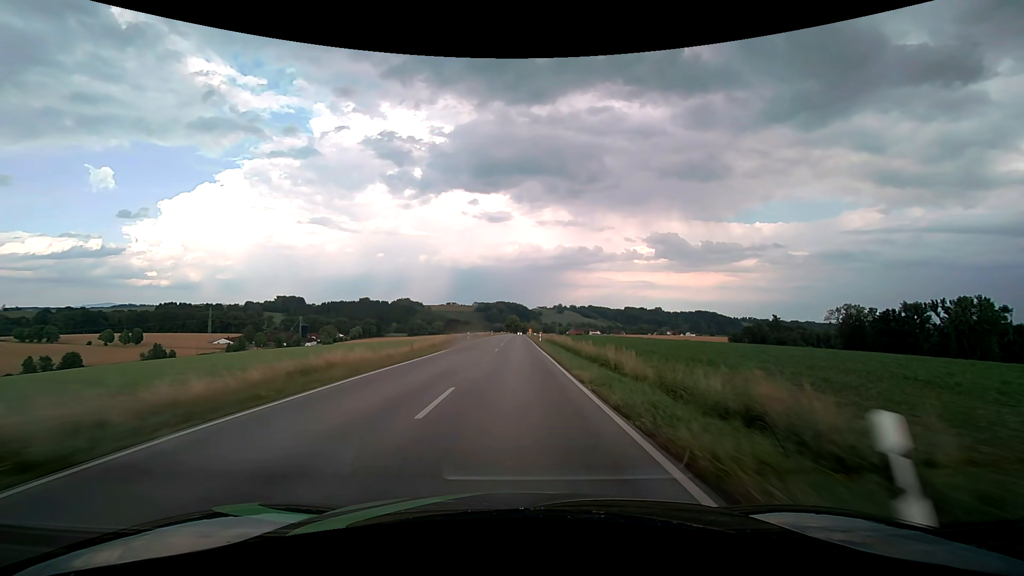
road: secondary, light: Day
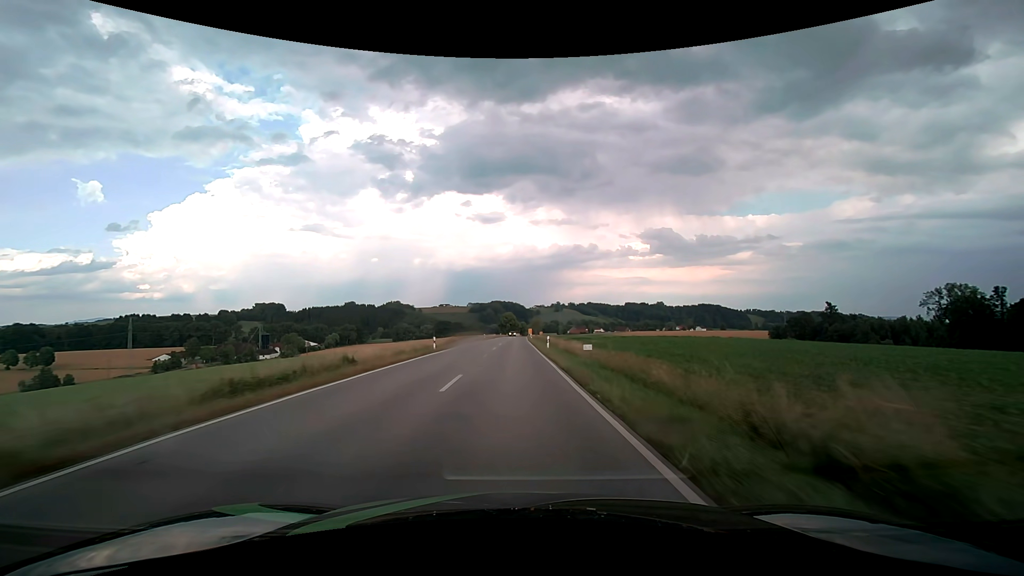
(+0.5, +68.5) m; 0°
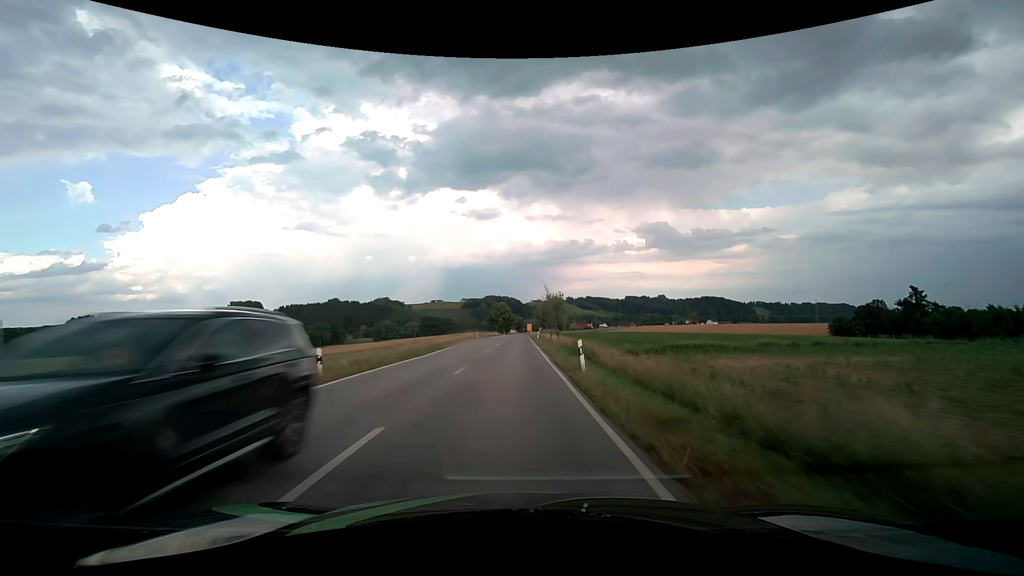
(+0.3, +68.0) m; 0°
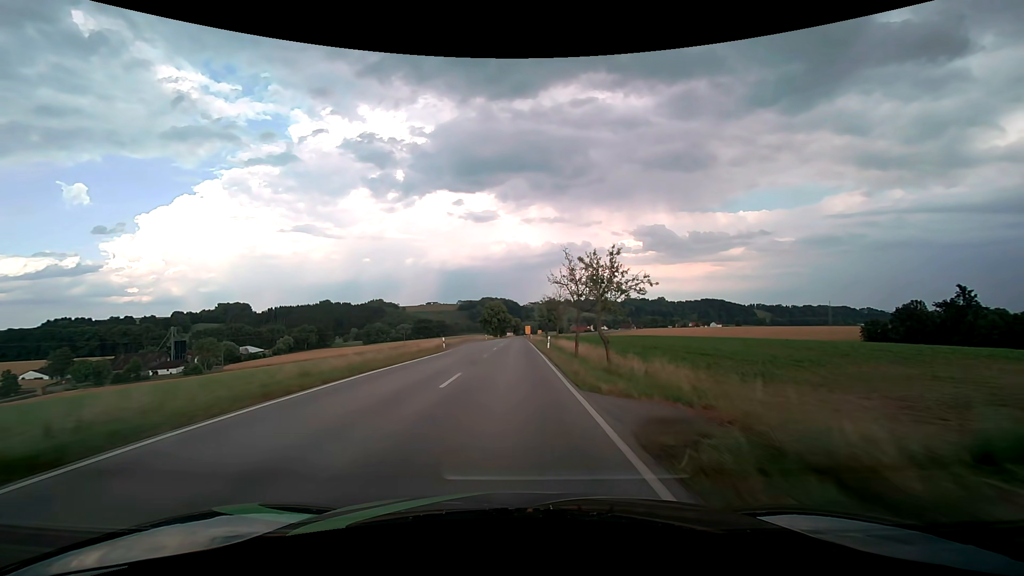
(+0.1, +27.2) m; 0°
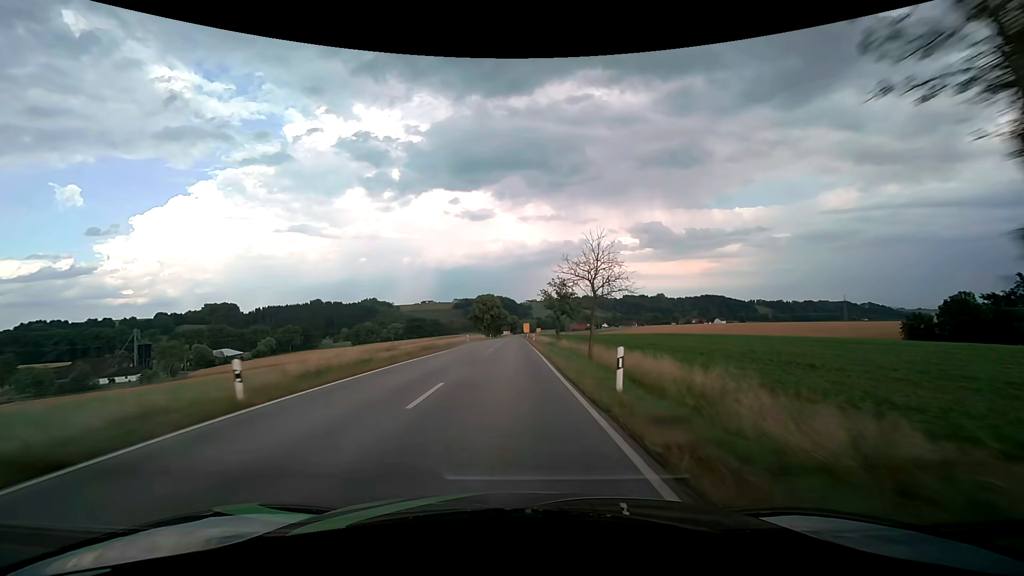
(+0.1, +27.2) m; 0°
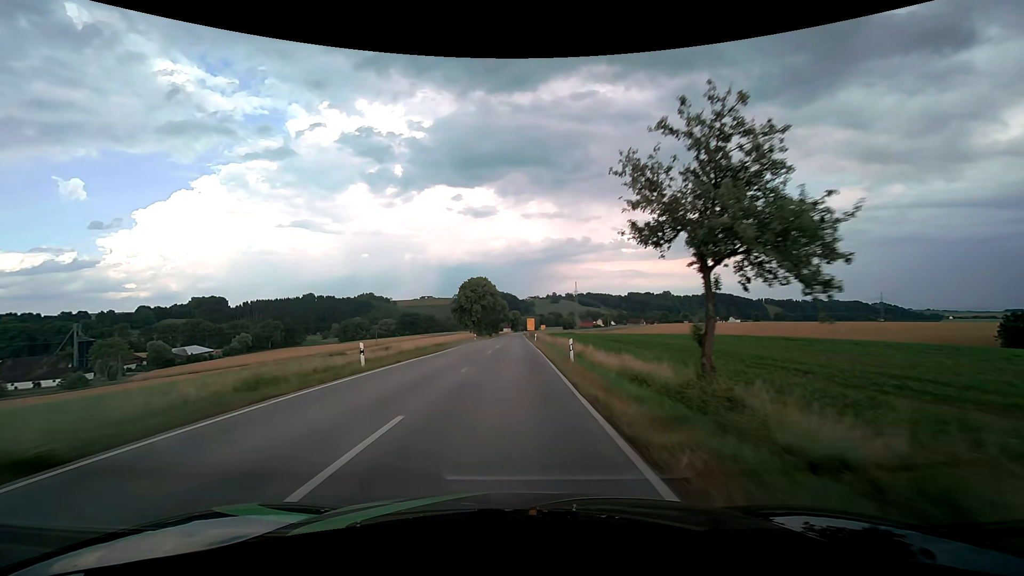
(-0.2, +40.9) m; 0°
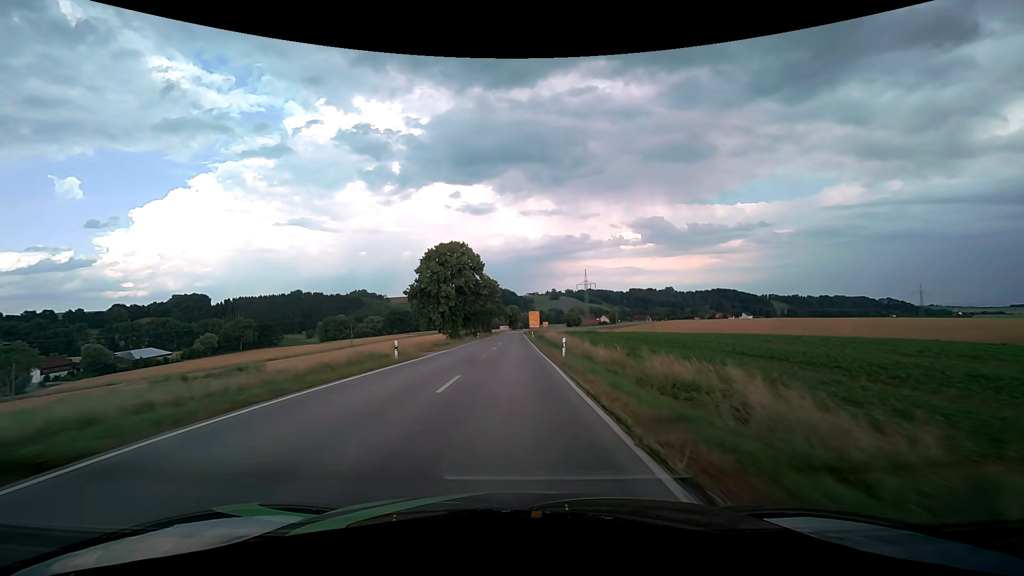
(+0.1, +41.1) m; 0°
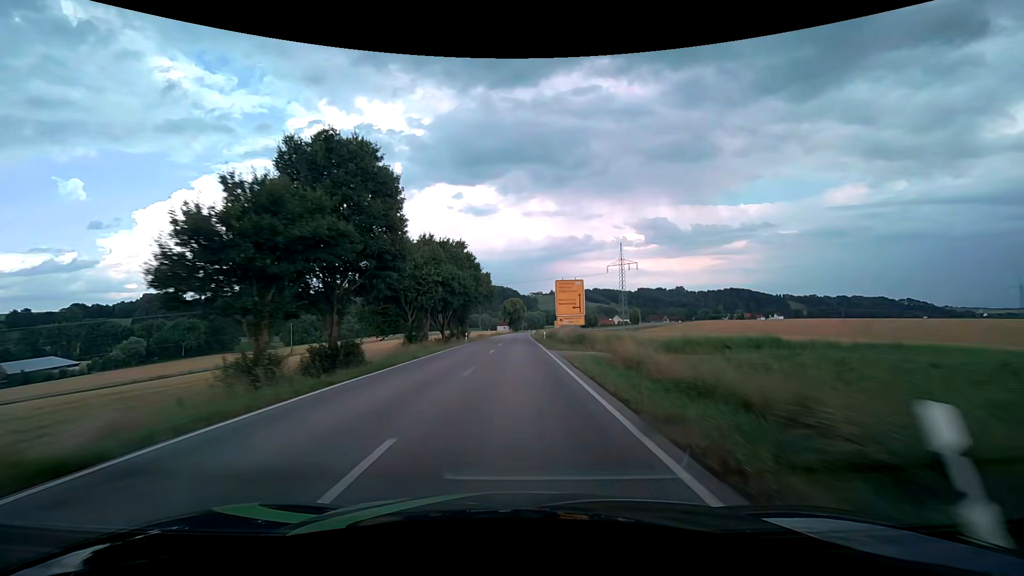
(-0.2, +68.4) m; 0°
(0, +10) (0, +20) (0, +30) (0, +40) (0, +50) (0, +60) (0, +70) (0, +80) (+1, +90) (+1, +100) m
